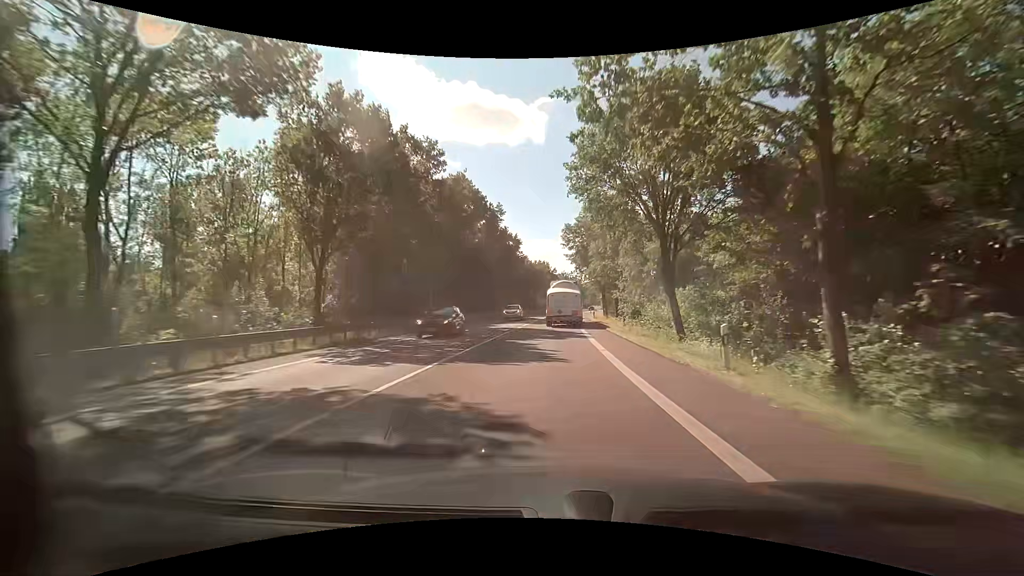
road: primary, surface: asphalt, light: Day
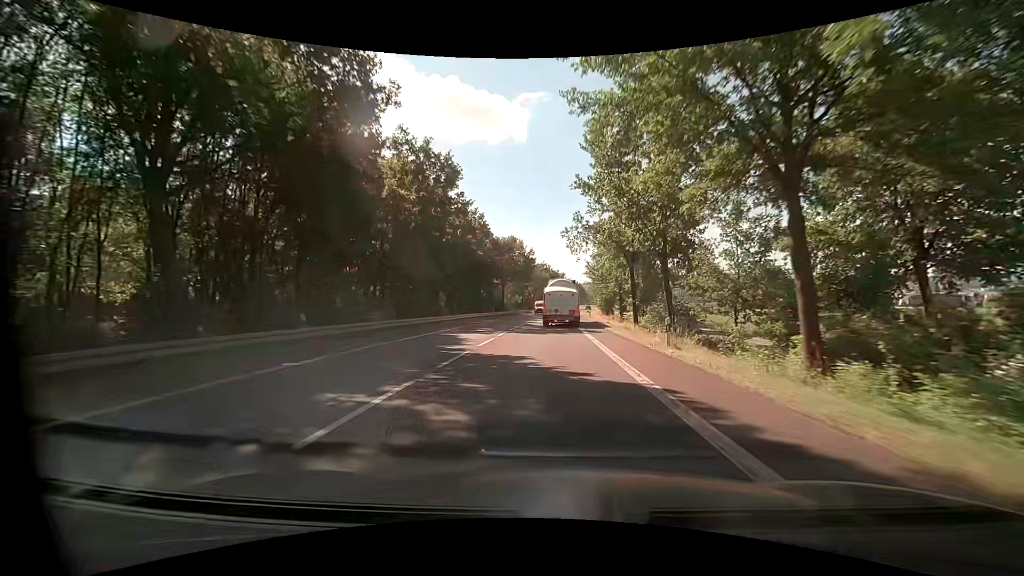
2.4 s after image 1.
(+1.0, +43.3) m; +2°
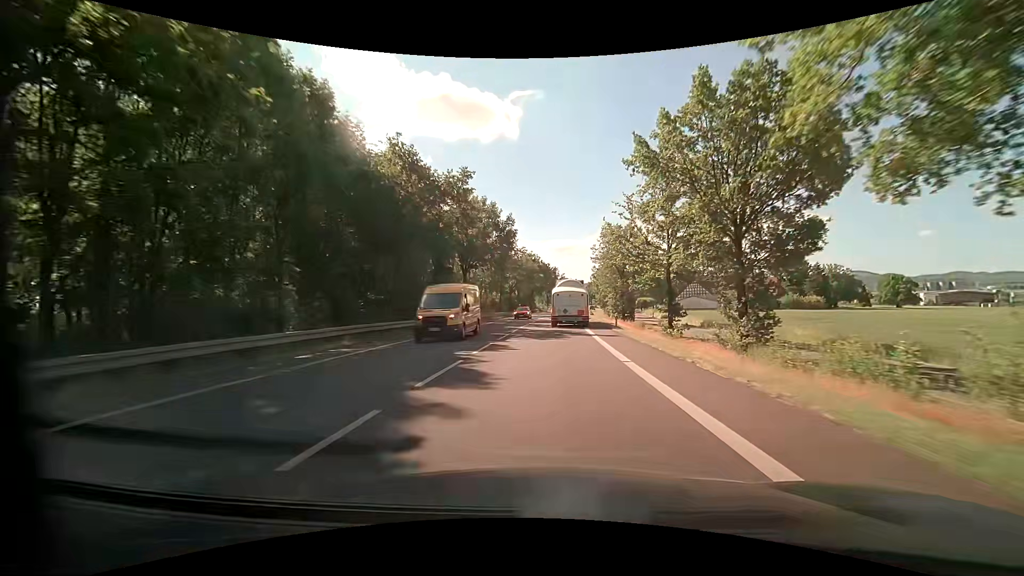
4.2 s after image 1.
(+0.4, +32.3) m; +1°
(0, +10) (0, +20) (0, +30) (+1, +40) (+1, +50) (+2, +60) (+2, +70) (+3, +80) (+4, +90) (+5, +100) m
